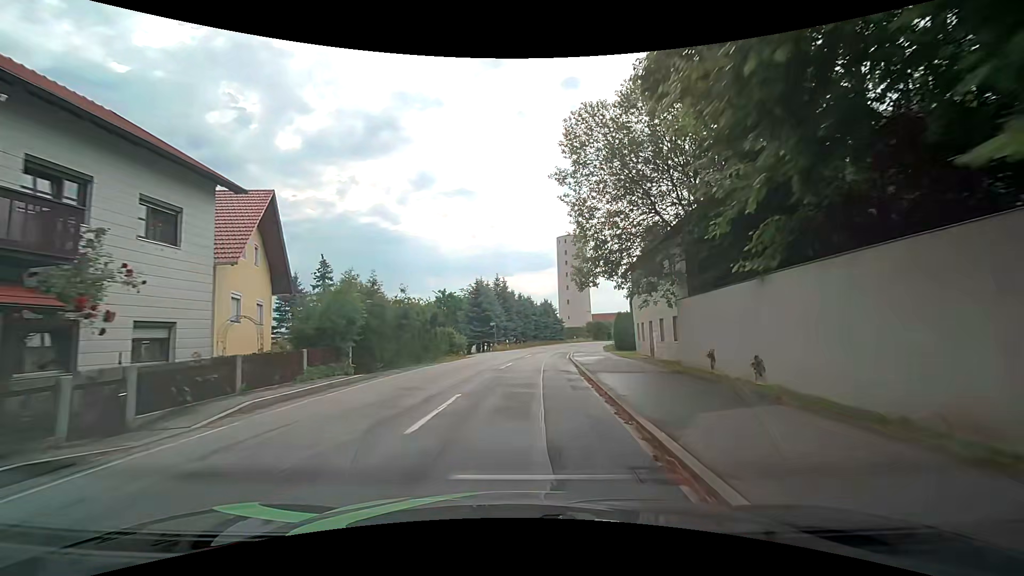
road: tertiary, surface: asphalt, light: Day
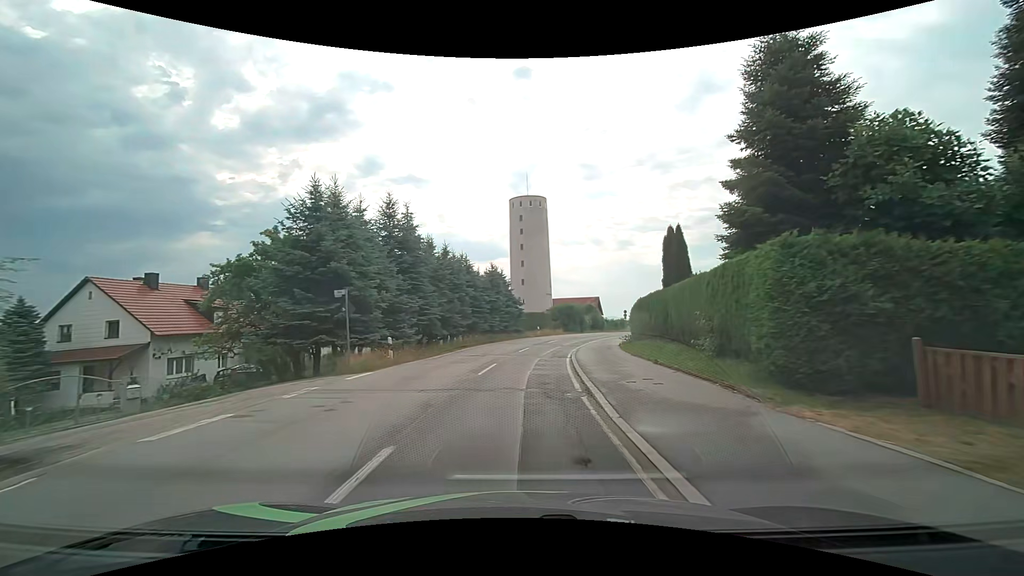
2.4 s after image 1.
(+1.3, +29.6) m; +5°
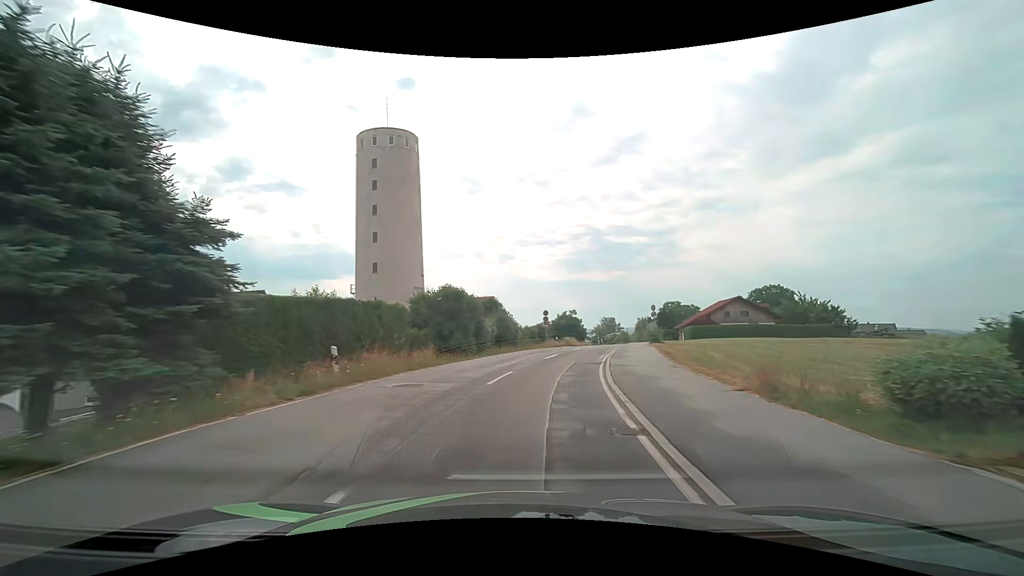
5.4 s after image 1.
(+3.3, +37.4) m; +13°
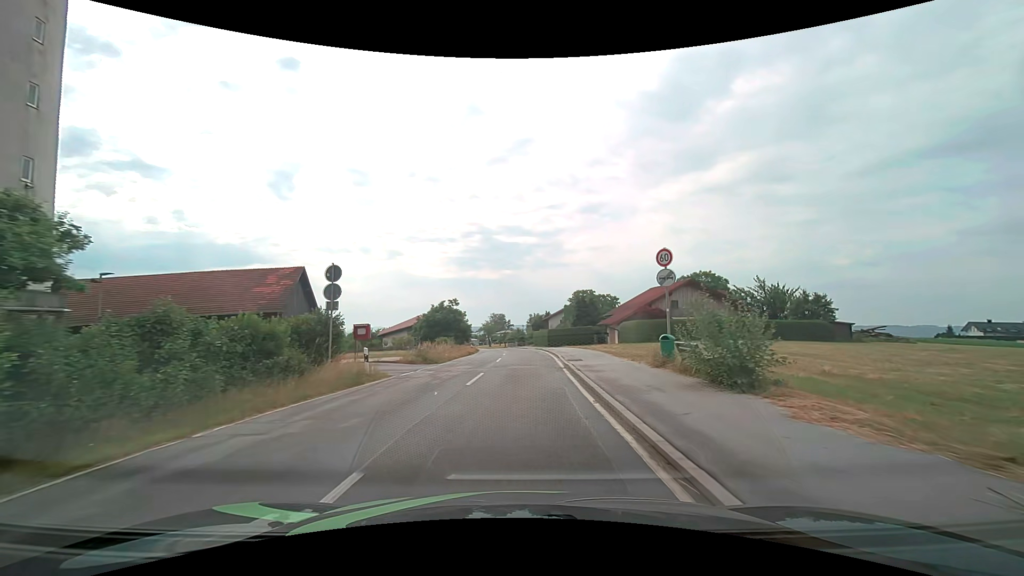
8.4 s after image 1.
(+5.3, +34.9) m; +13°
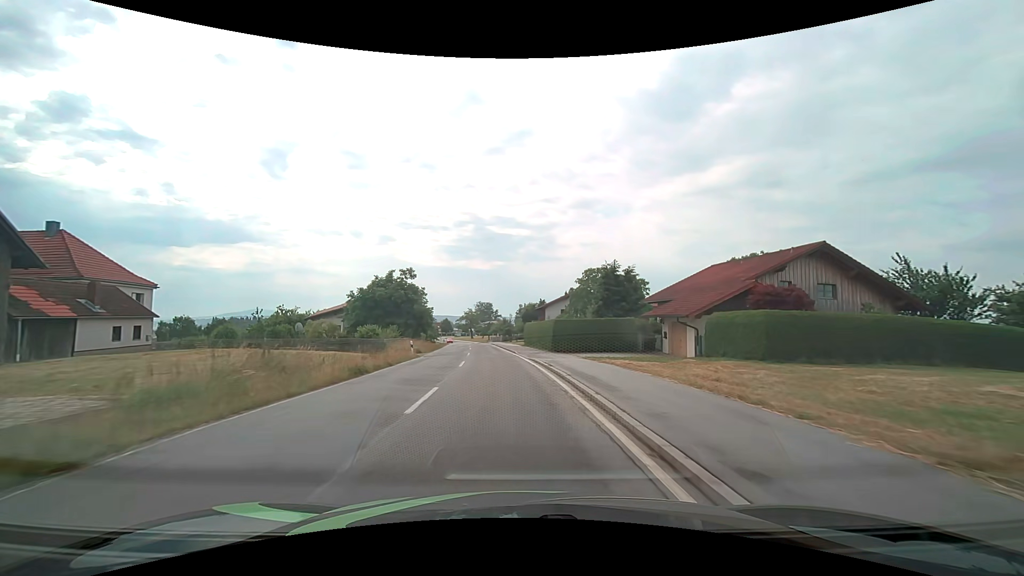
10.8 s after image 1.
(+0.6, +28.9) m; +2°
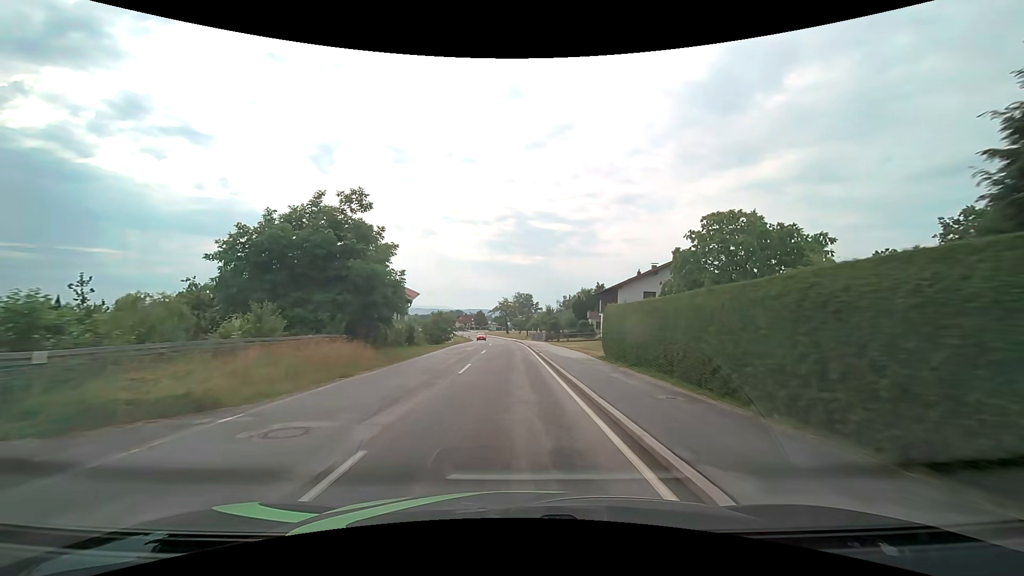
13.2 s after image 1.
(-1.4, +31.1) m; -5°
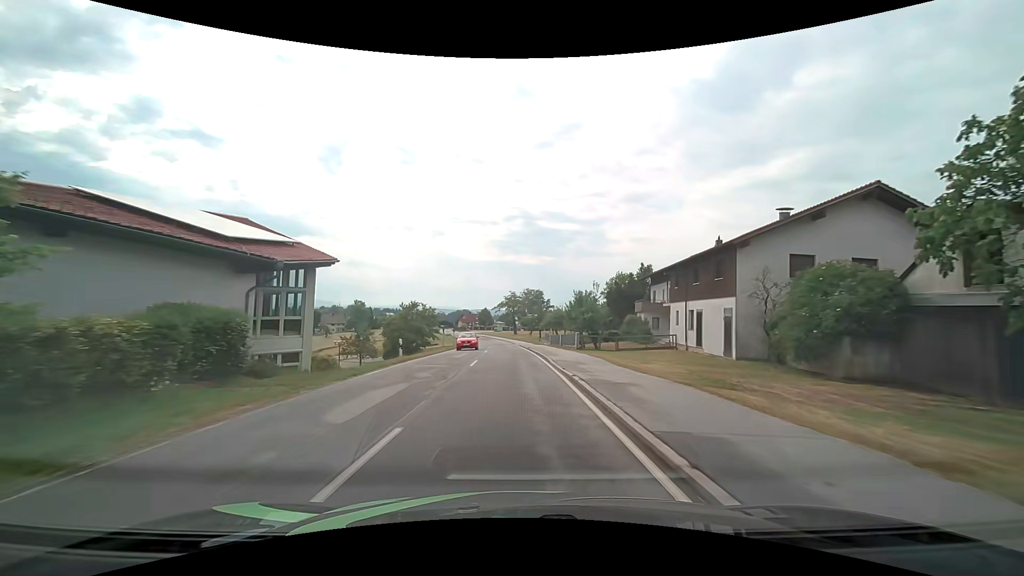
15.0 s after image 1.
(-0.3, +25.2) m; -1°
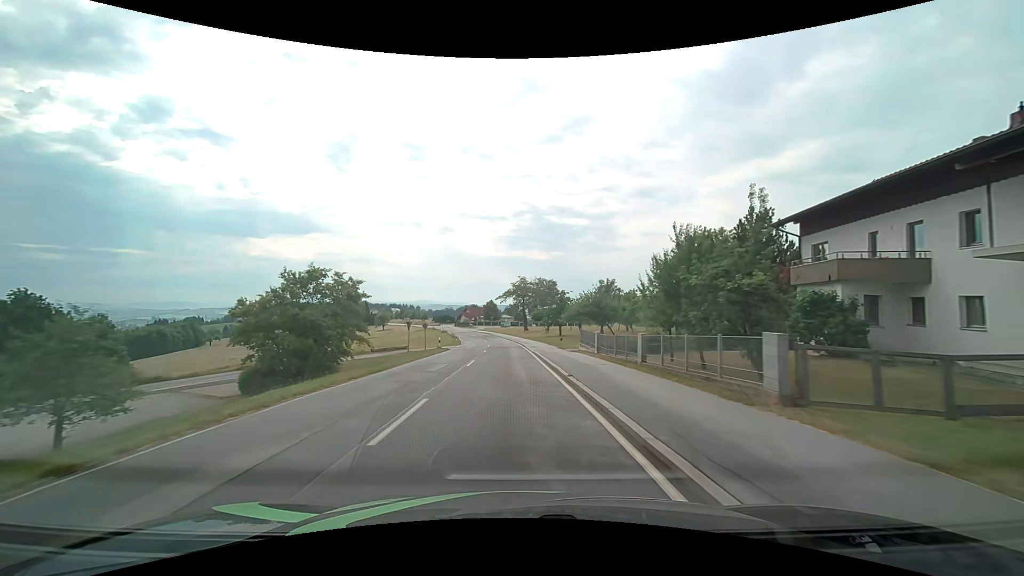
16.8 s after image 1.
(-0.2, +26.7) m; -1°
(0, +10) (0, +20) (0, +30) (-1, +40) (-1, +50) (-2, +60) (-3, +70) (-4, +80) (-5, +90) (-7, +100) m
